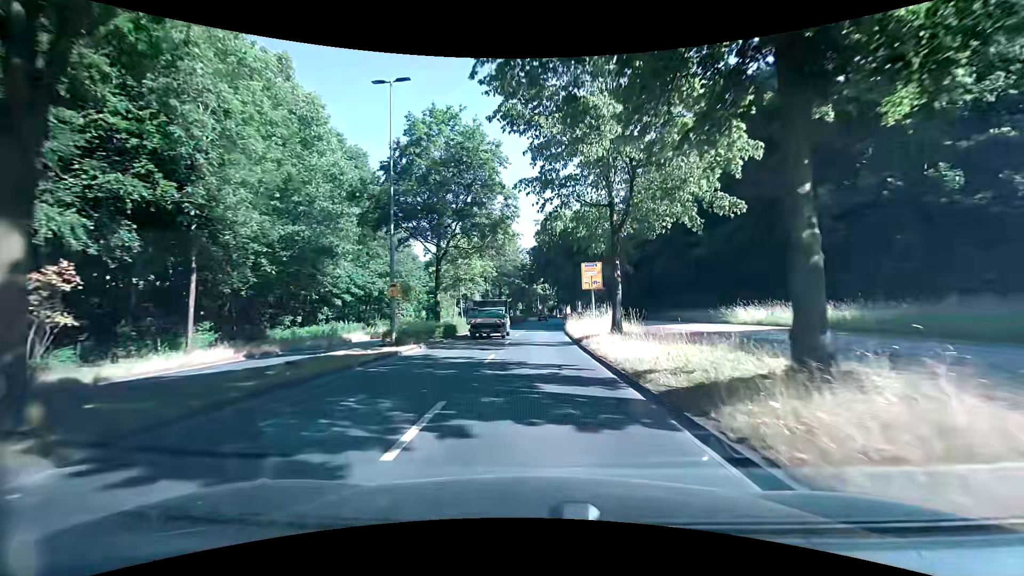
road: primary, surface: asphalt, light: Day
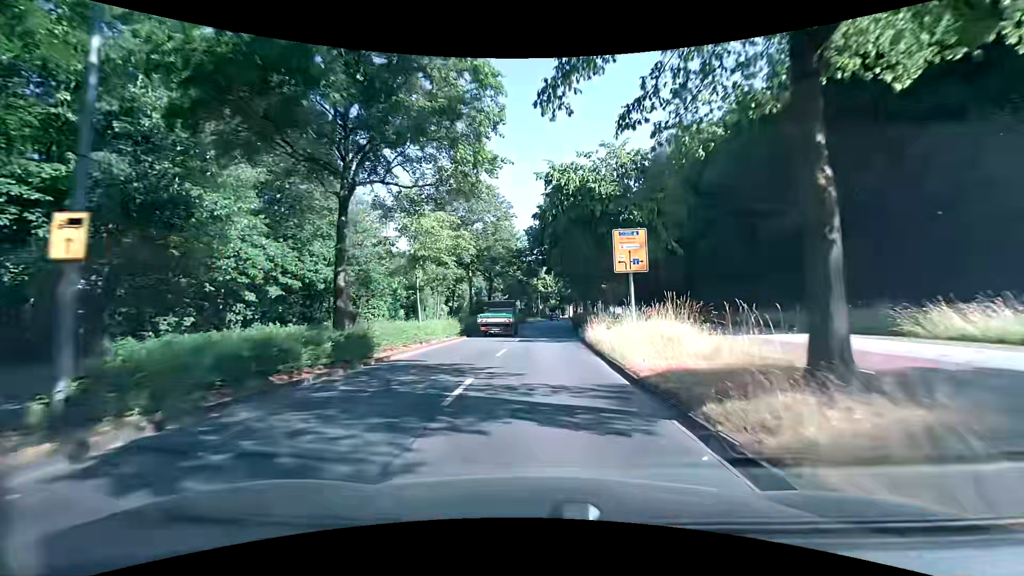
(0.0, +15.4) m; 0°
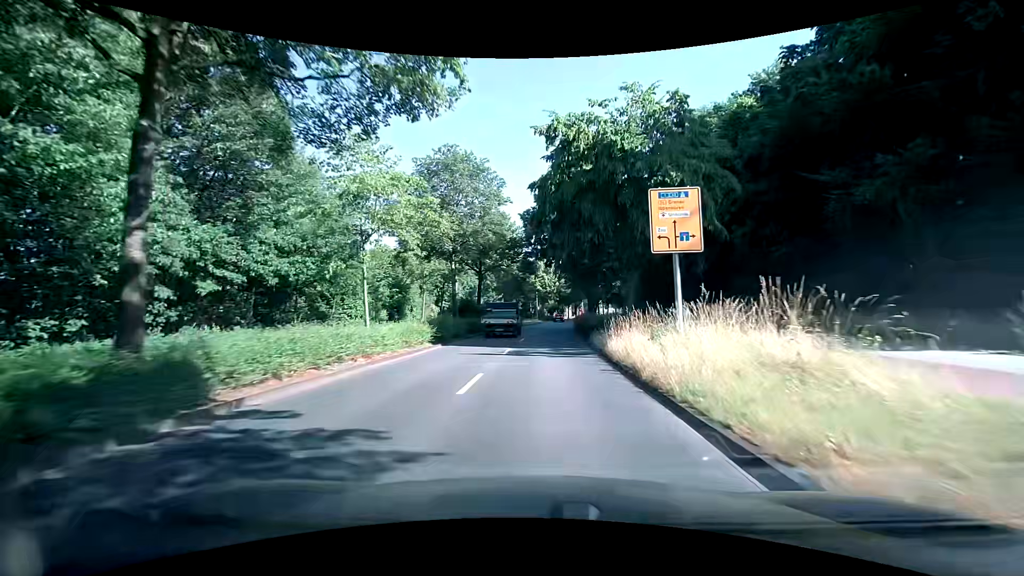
(-0.1, +7.8) m; 0°
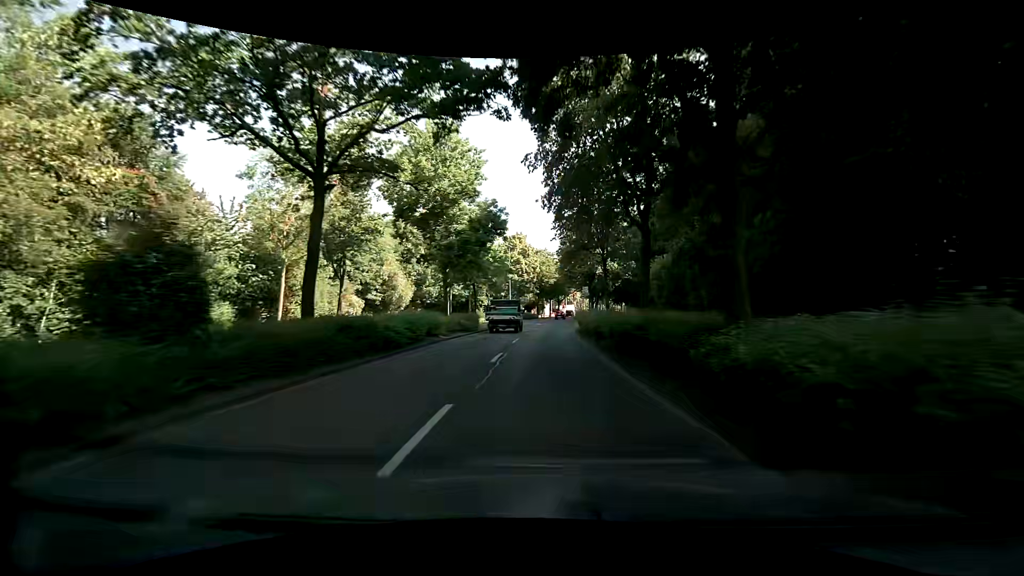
(+0.6, +31.2) m; +2°
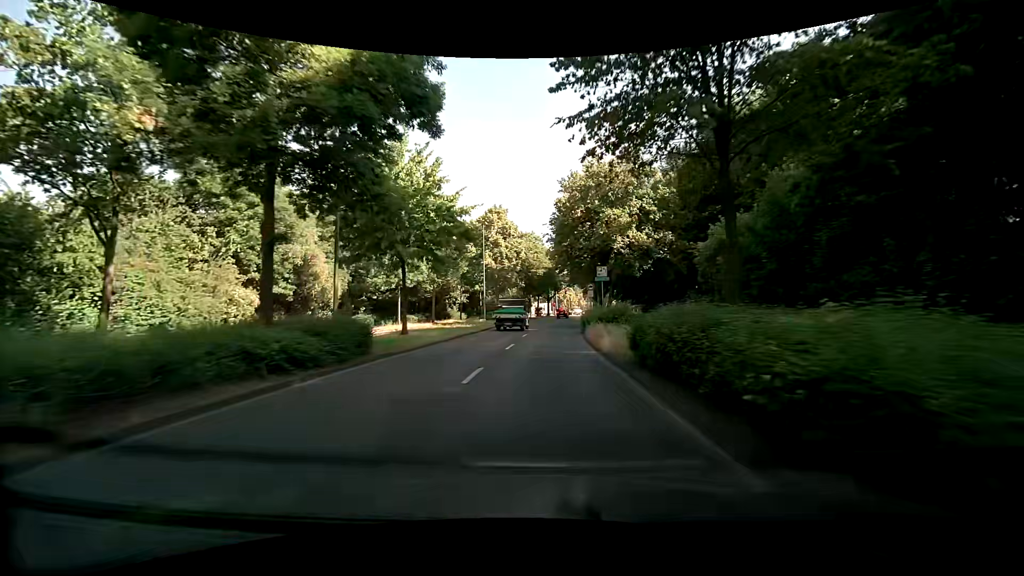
(+0.5, +21.7) m; +3°
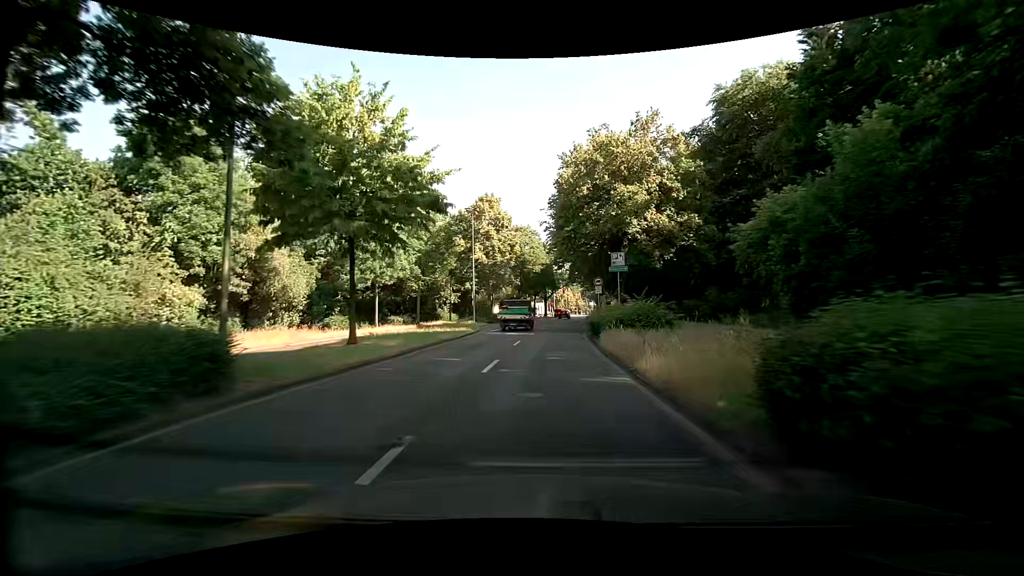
(-0.1, +7.0) m; 0°
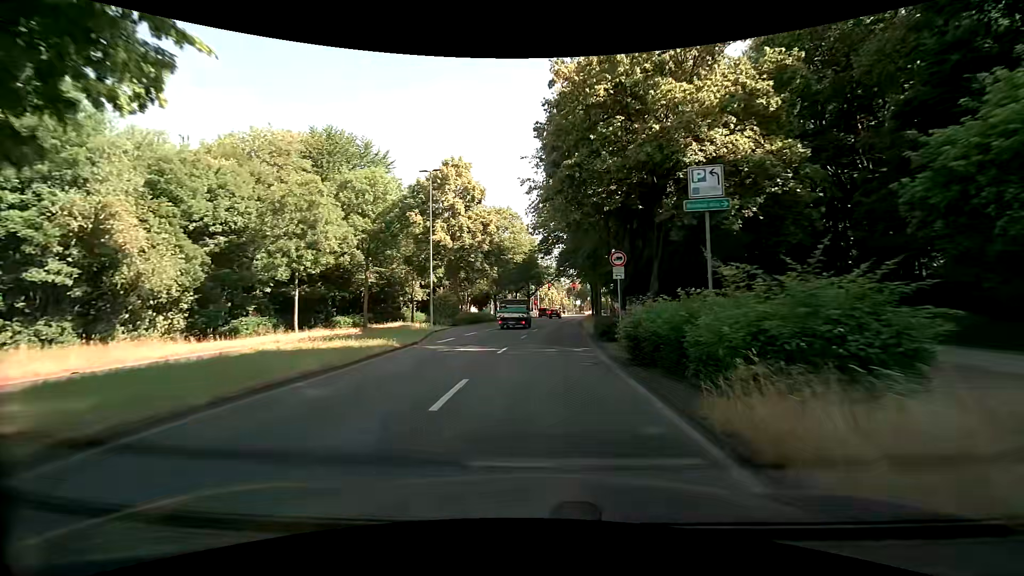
(+0.1, +13.6) m; +2°
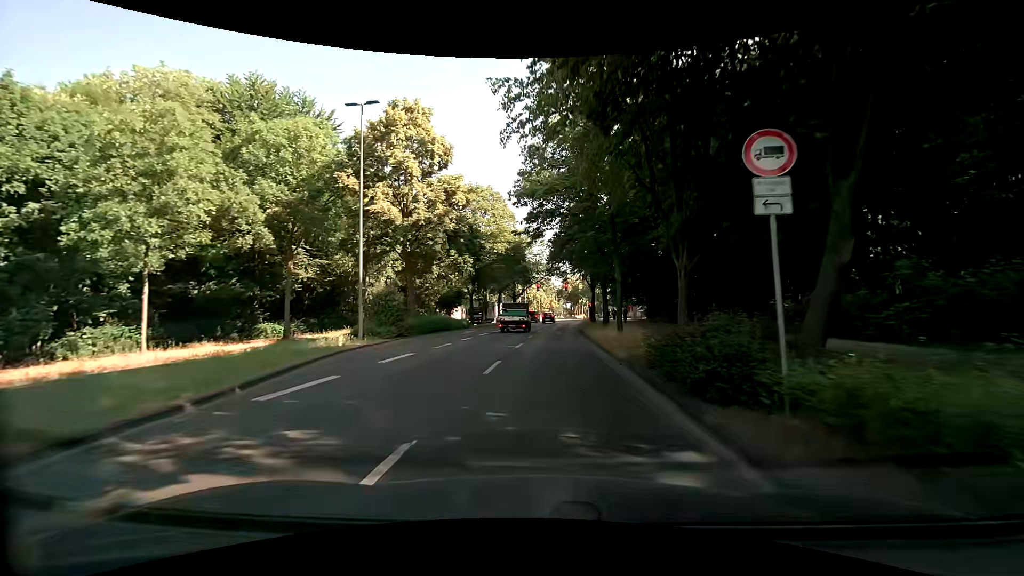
(+0.1, +13.2) m; +1°
